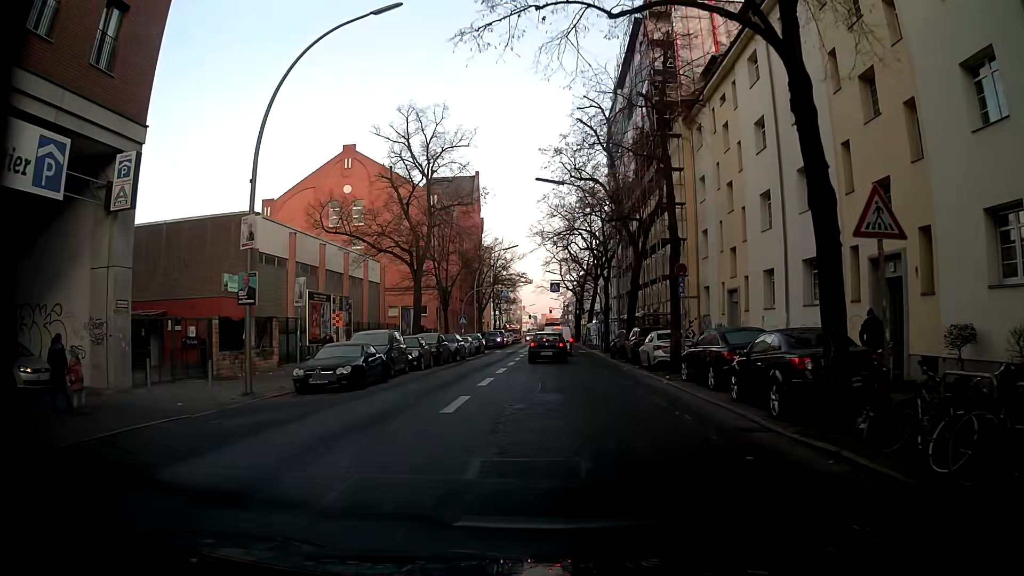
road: tertiary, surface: asphalt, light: Day
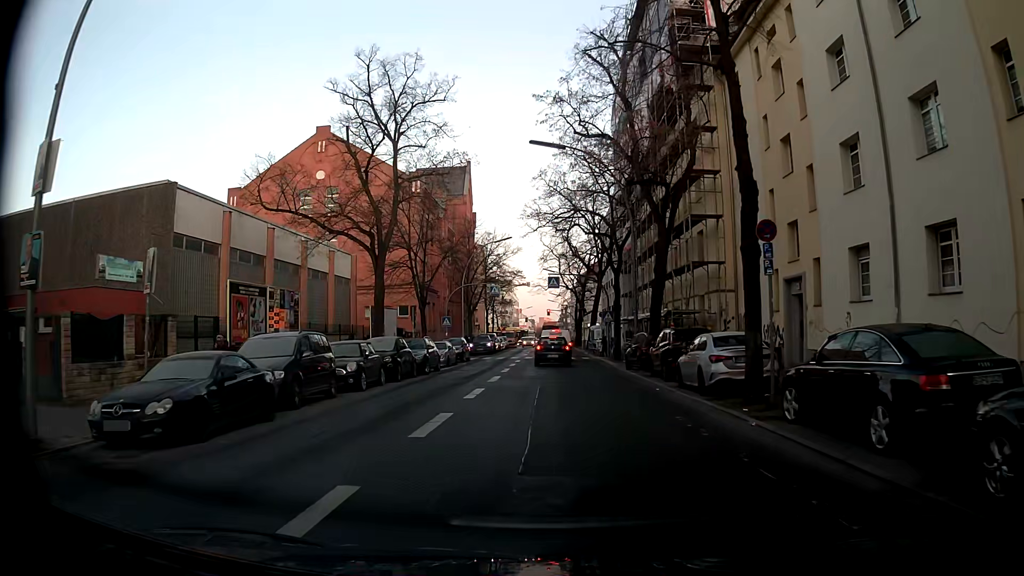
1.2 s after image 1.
(-0.1, +8.5) m; -1°
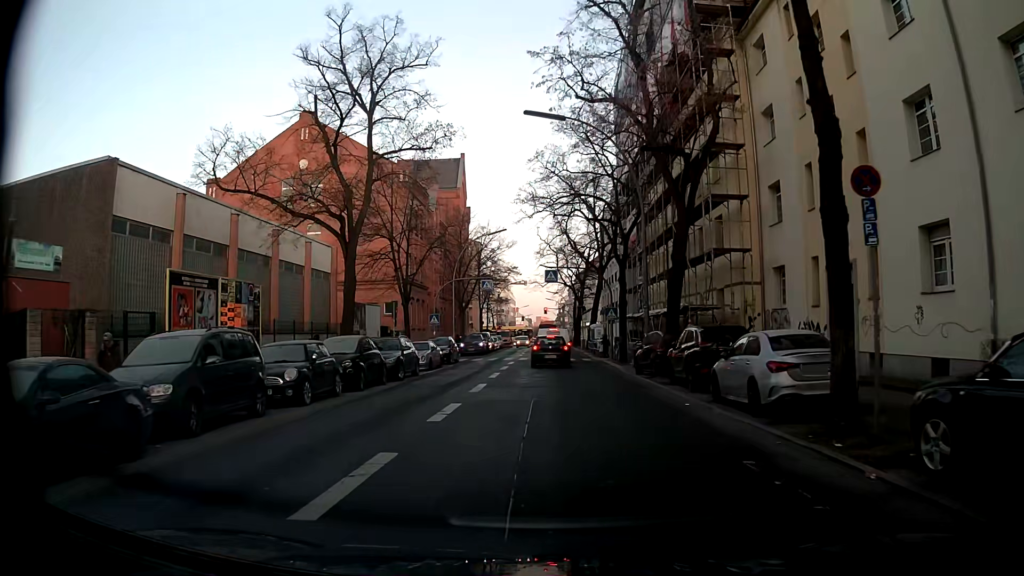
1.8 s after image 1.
(0.0, +4.3) m; -1°
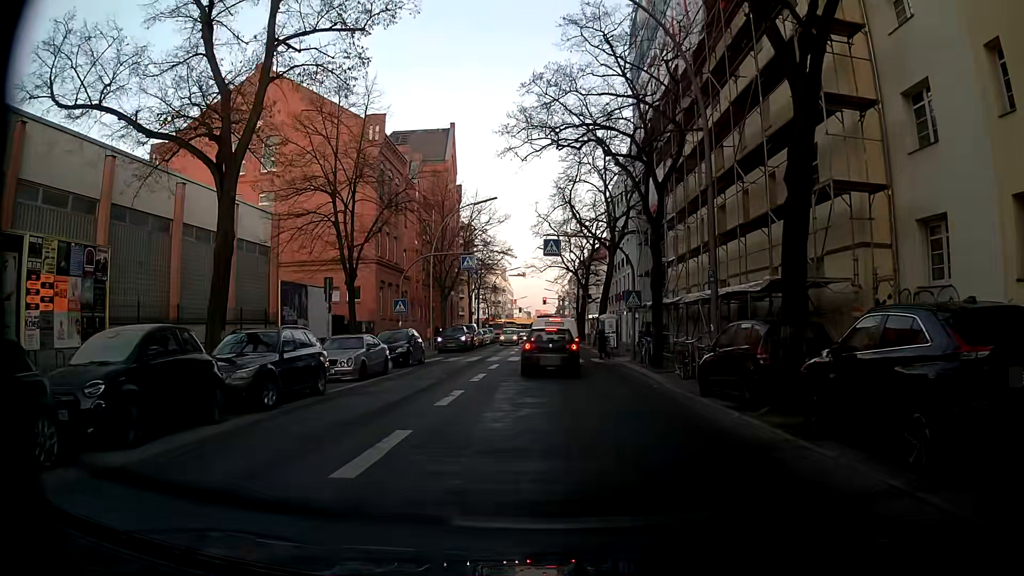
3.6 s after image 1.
(+0.2, +10.5) m; +1°
